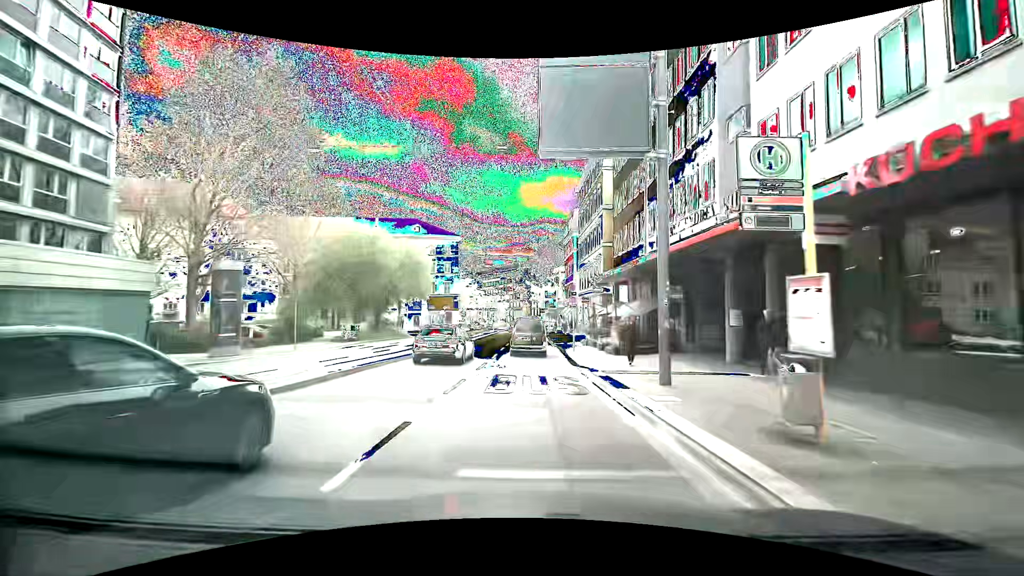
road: secondary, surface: asphalt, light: Day
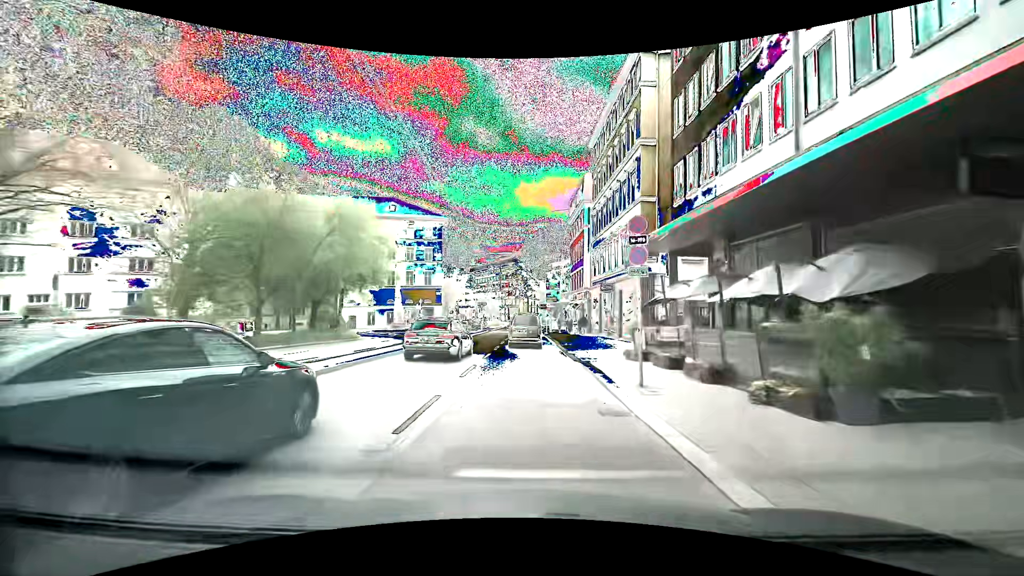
(+0.1, +16.1) m; 0°
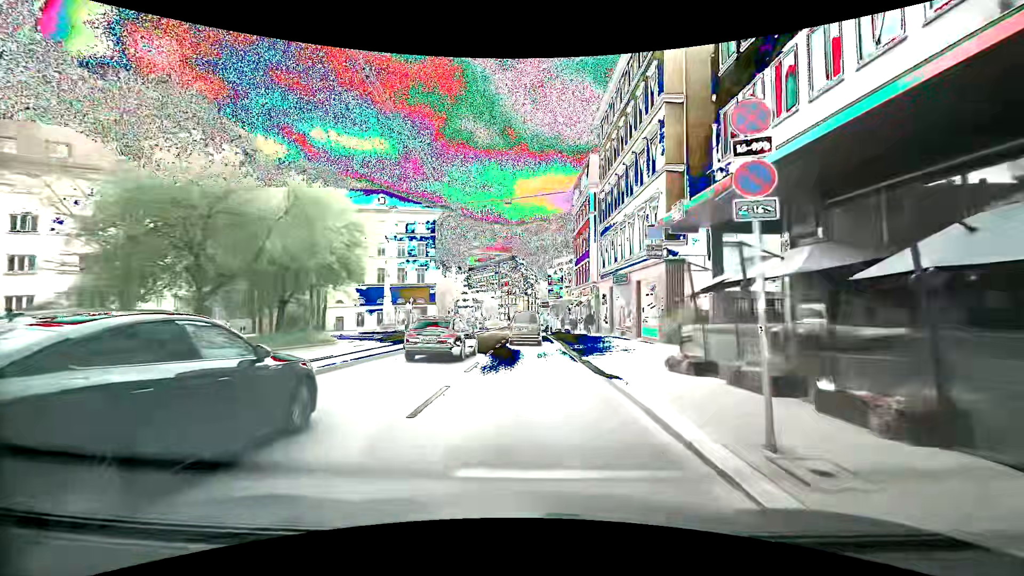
(+0.1, +5.5) m; +1°
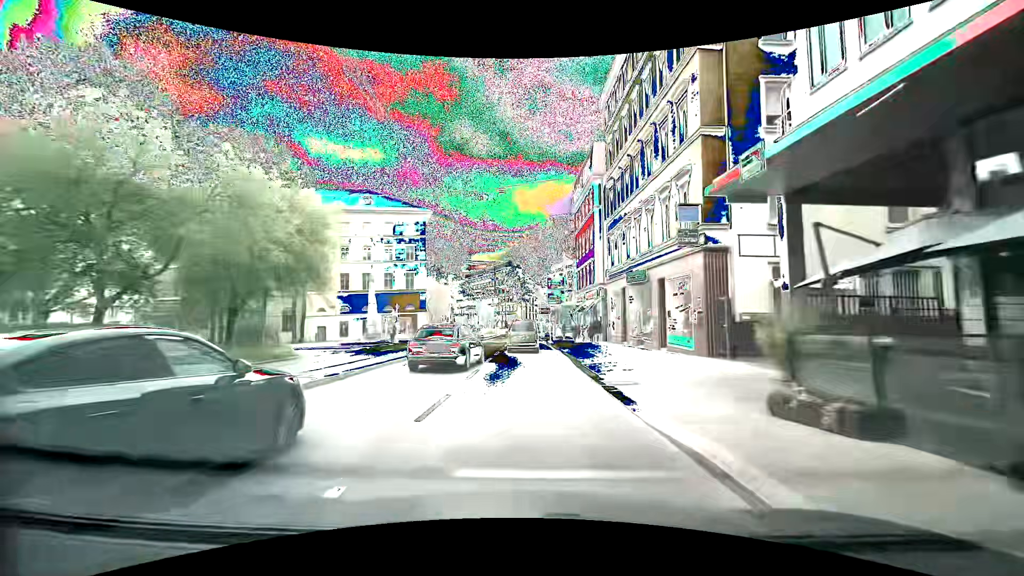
(0.0, +5.5) m; 0°
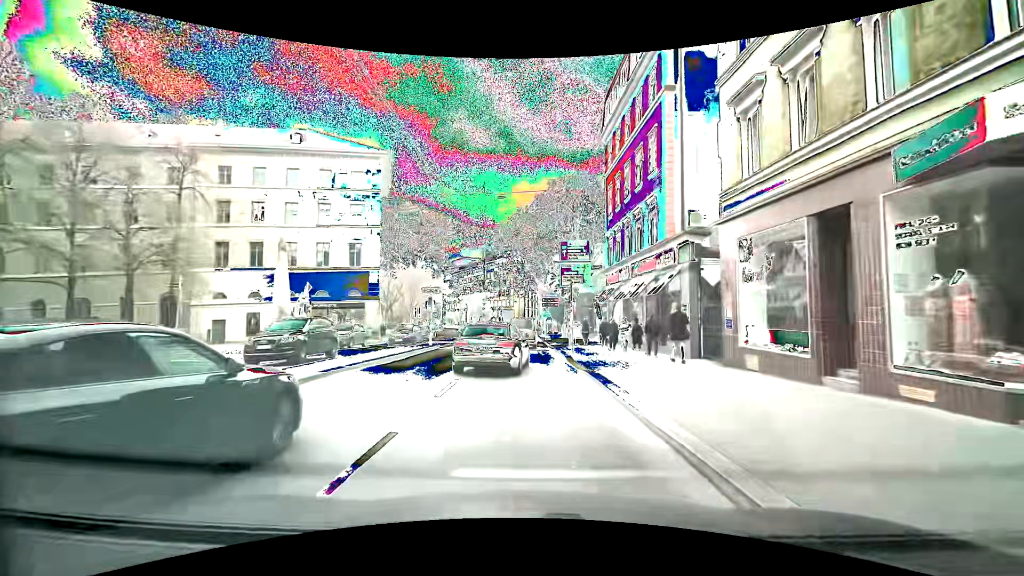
(-0.3, +21.9) m; 0°
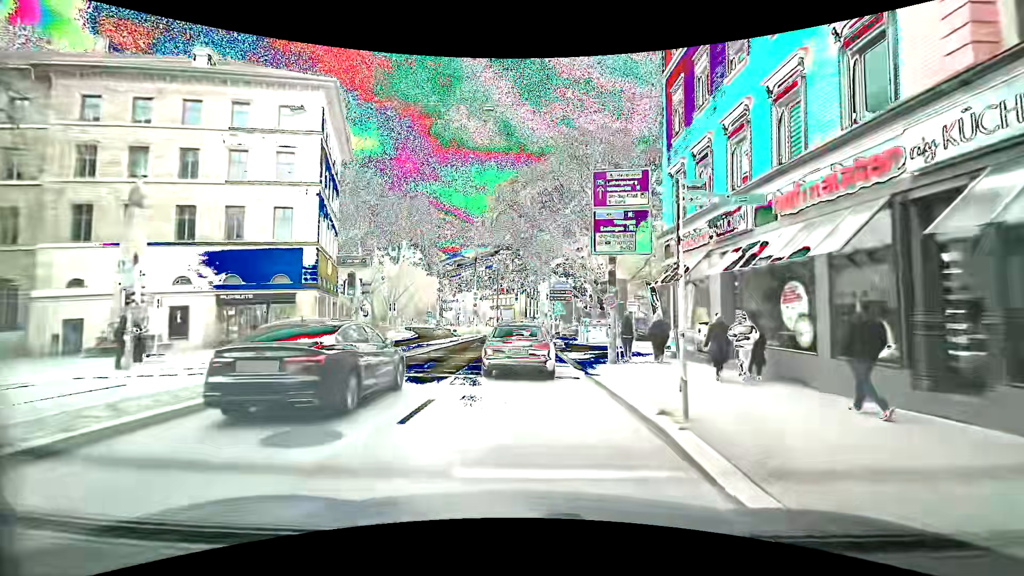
(0.0, +14.6) m; 0°
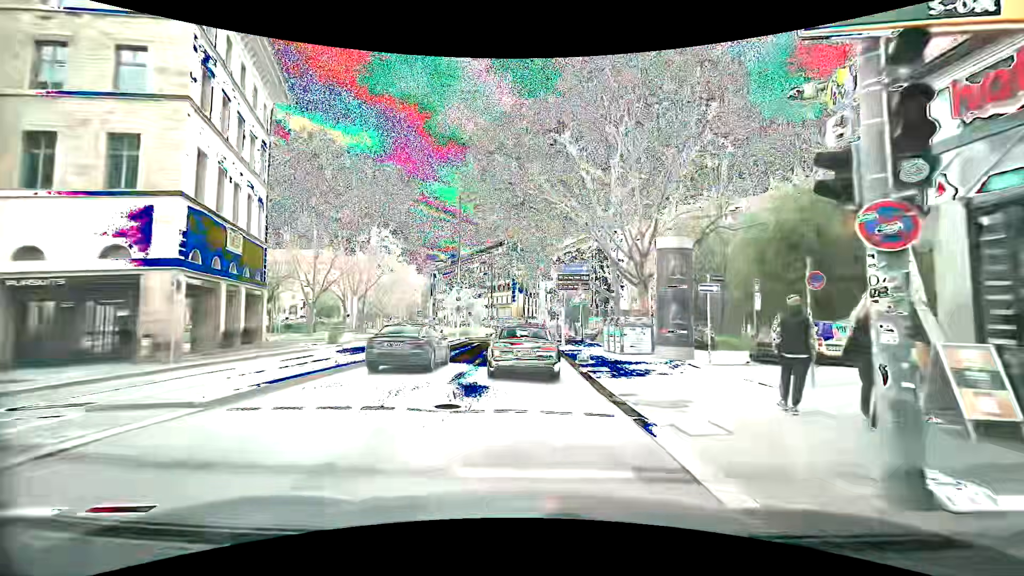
(0.0, +13.2) m; +1°
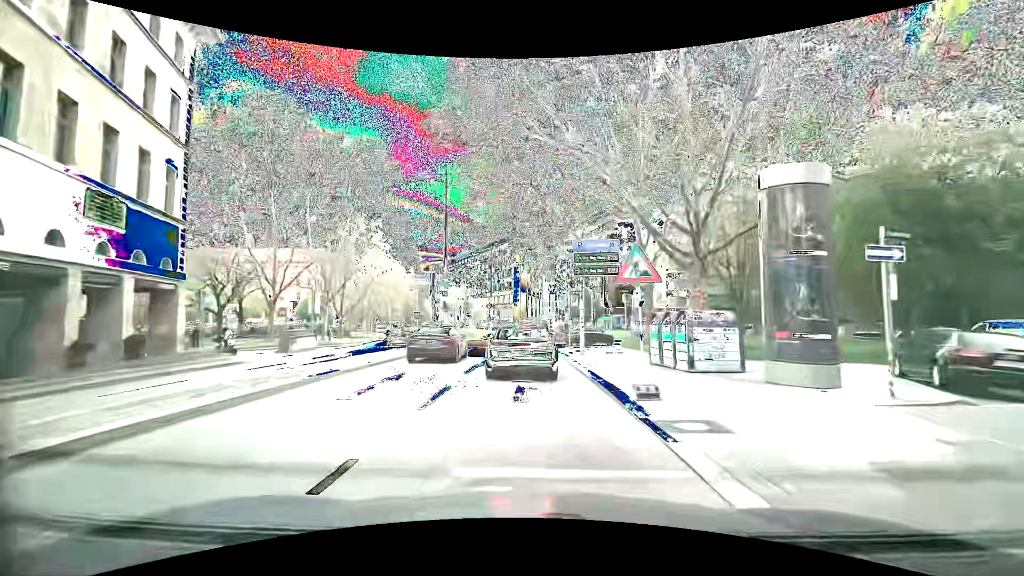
(-0.2, +8.9) m; -3°
